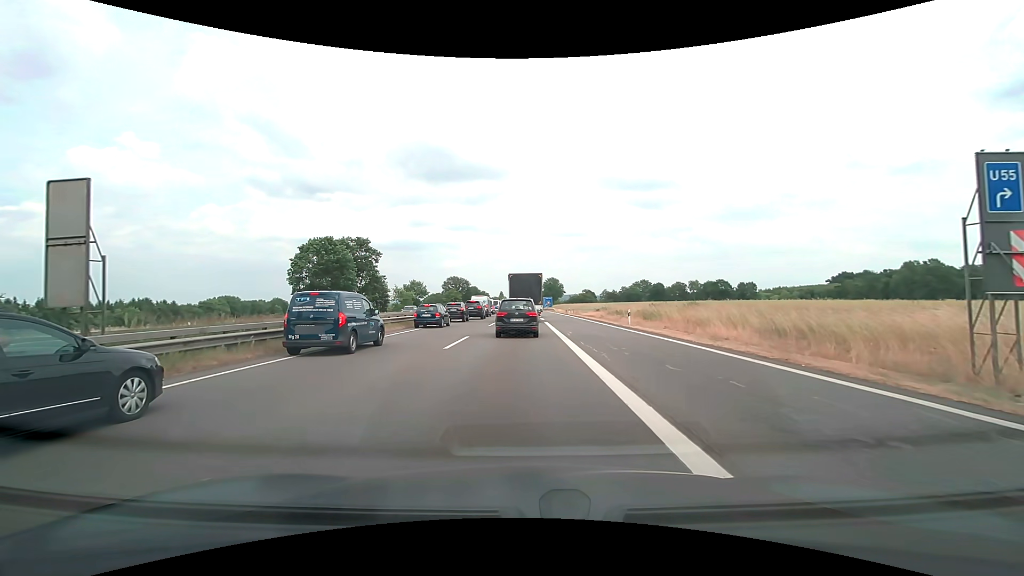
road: motorway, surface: asphalt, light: Day
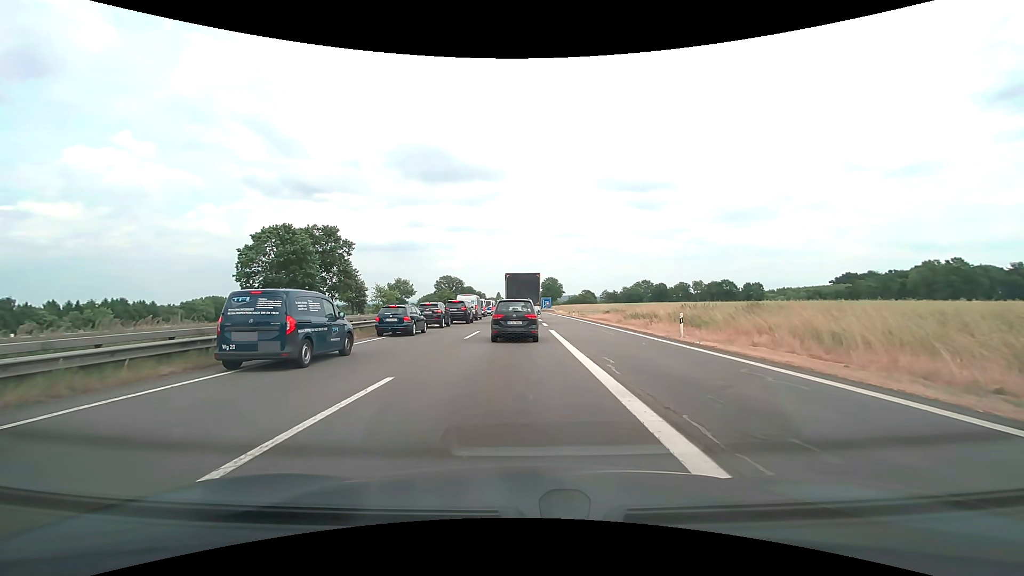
(0.0, +12.0) m; +1°
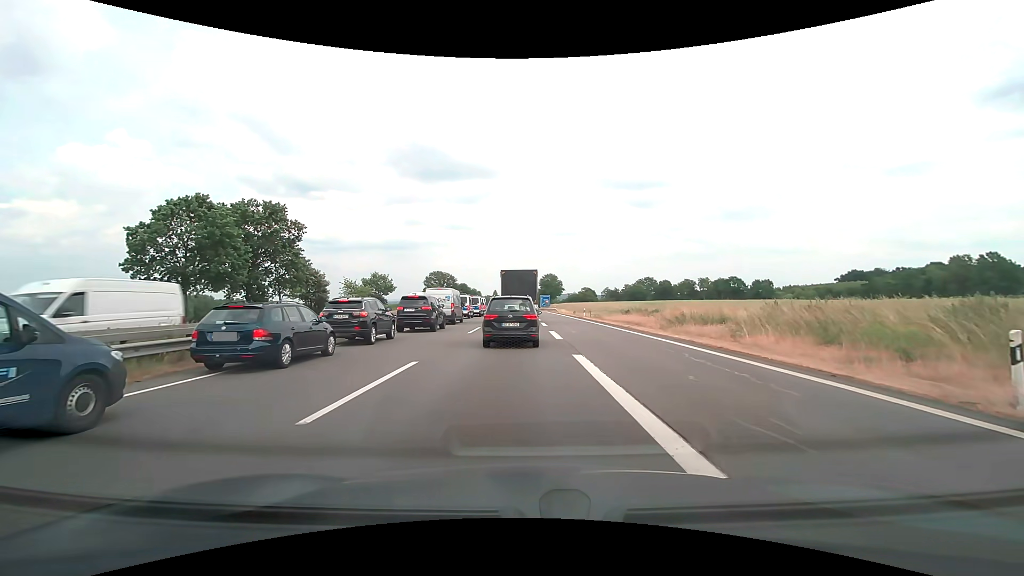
(-0.1, +15.2) m; 0°
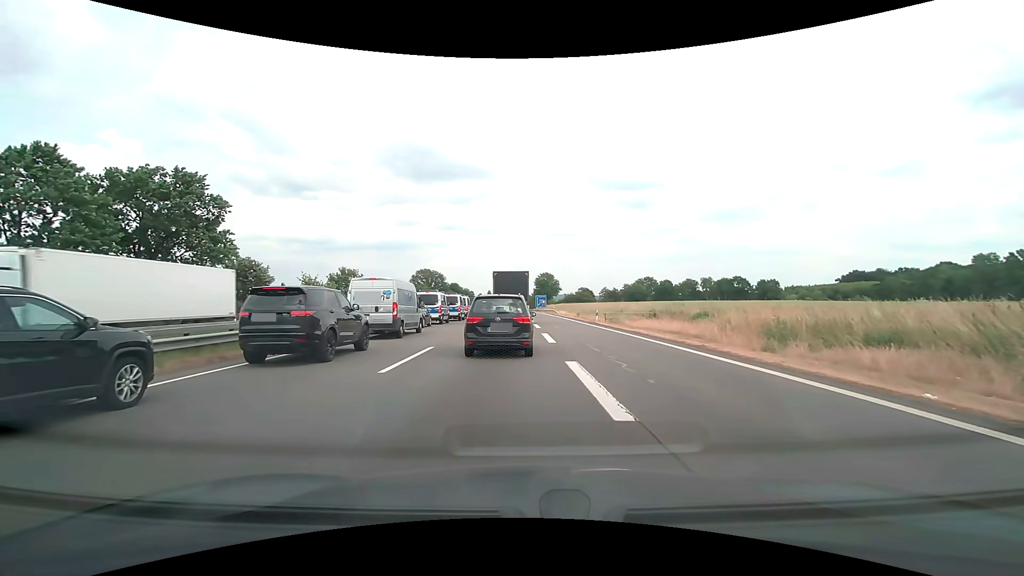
(+0.1, +13.5) m; +1°
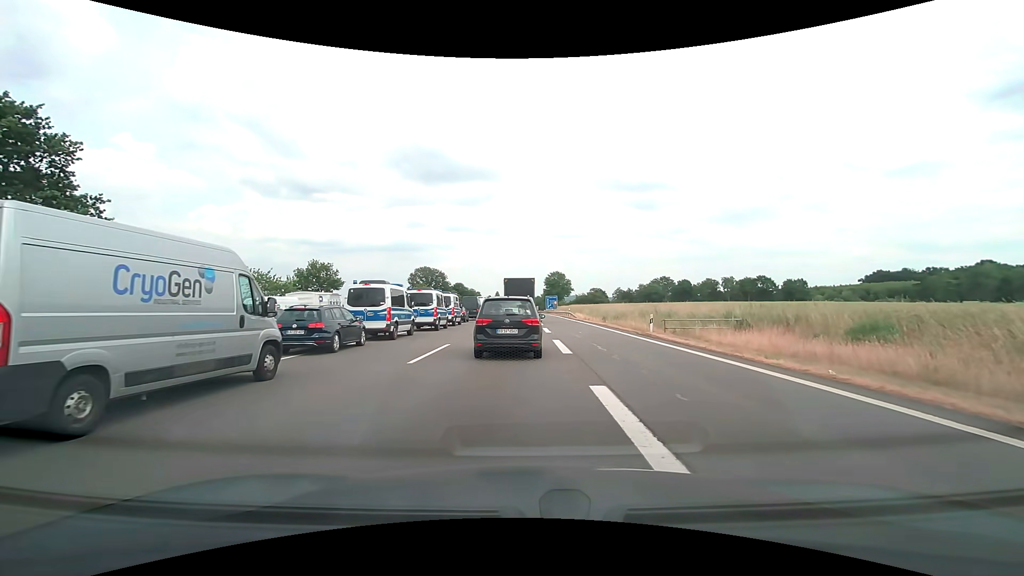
(-0.2, +15.4) m; -1°
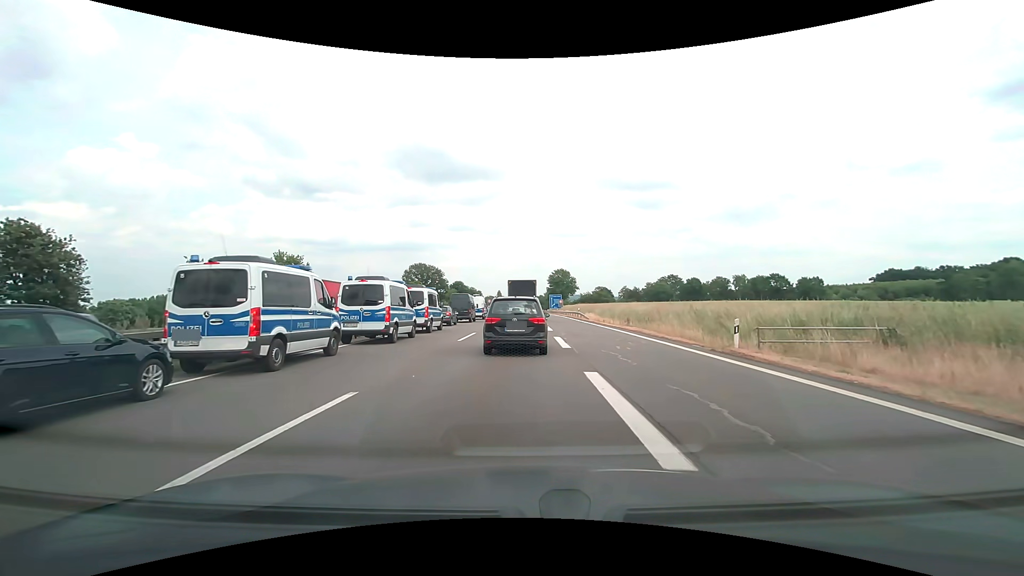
(-0.1, +10.3) m; 0°
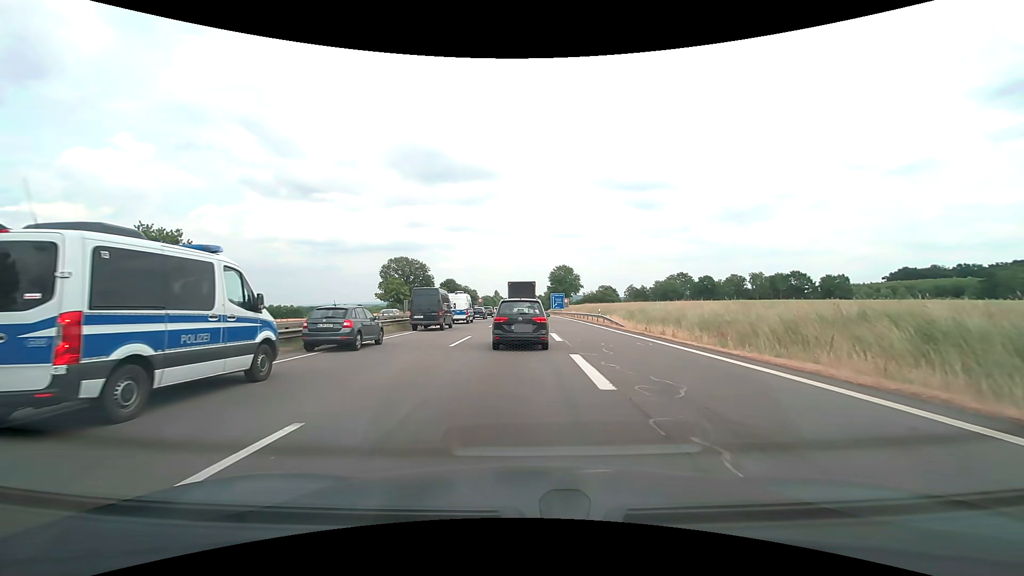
(0.0, +20.2) m; 0°
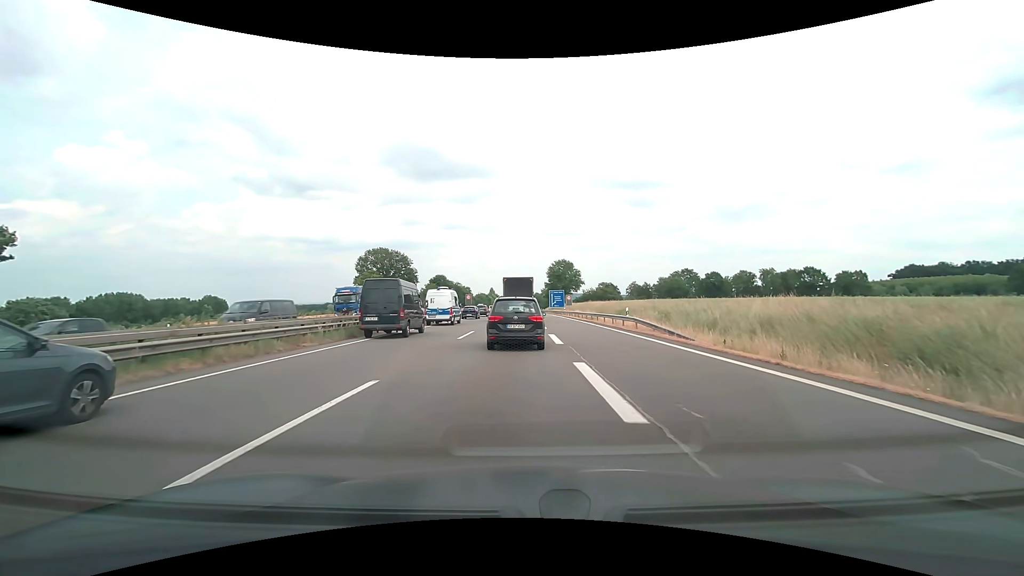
(0.0, +14.5) m; 0°
(0, +10) (0, +20) (0, +30) (0, +40) (0, +50) (0, +60) (0, +70) (0, +80) (0, +90) (-1, +100) m
